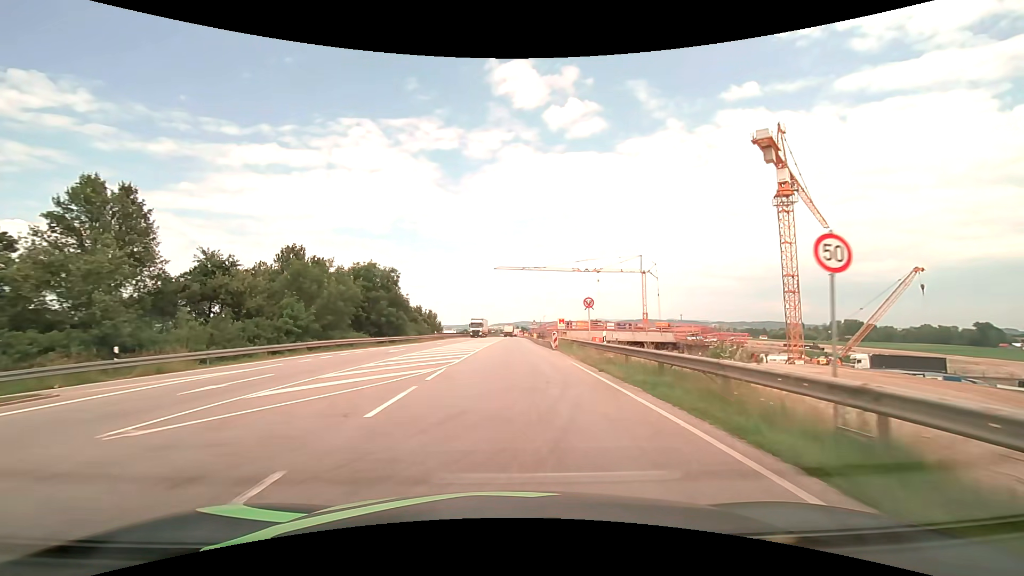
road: motorway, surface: asphalt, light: Day
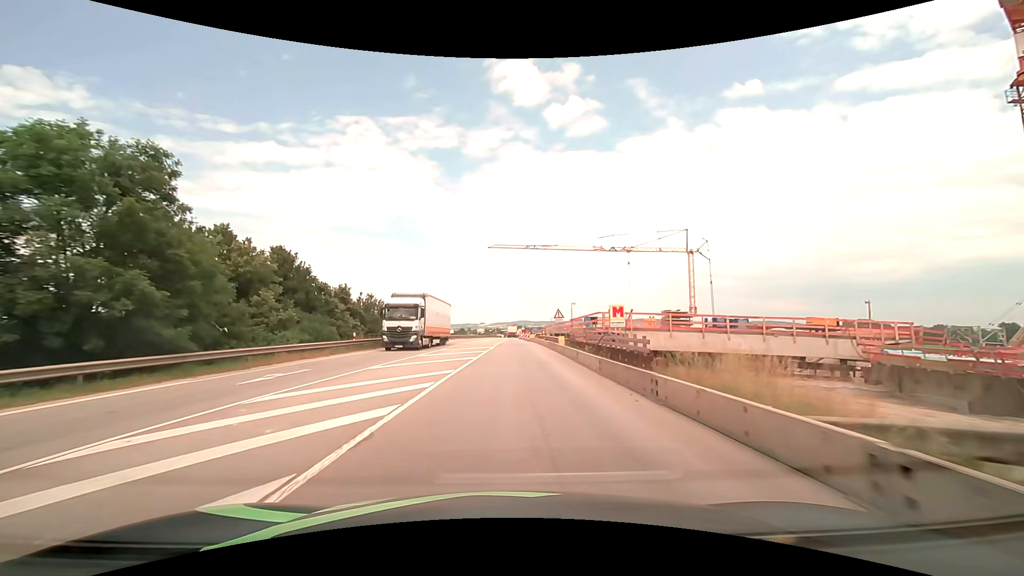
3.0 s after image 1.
(-0.2, +38.3) m; 0°
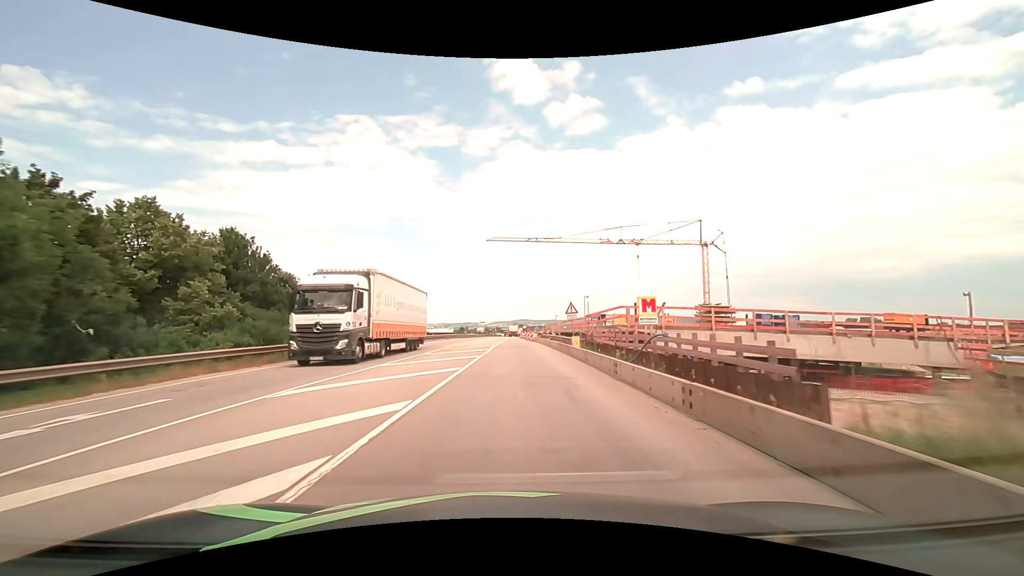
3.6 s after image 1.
(0.0, +7.7) m; 0°
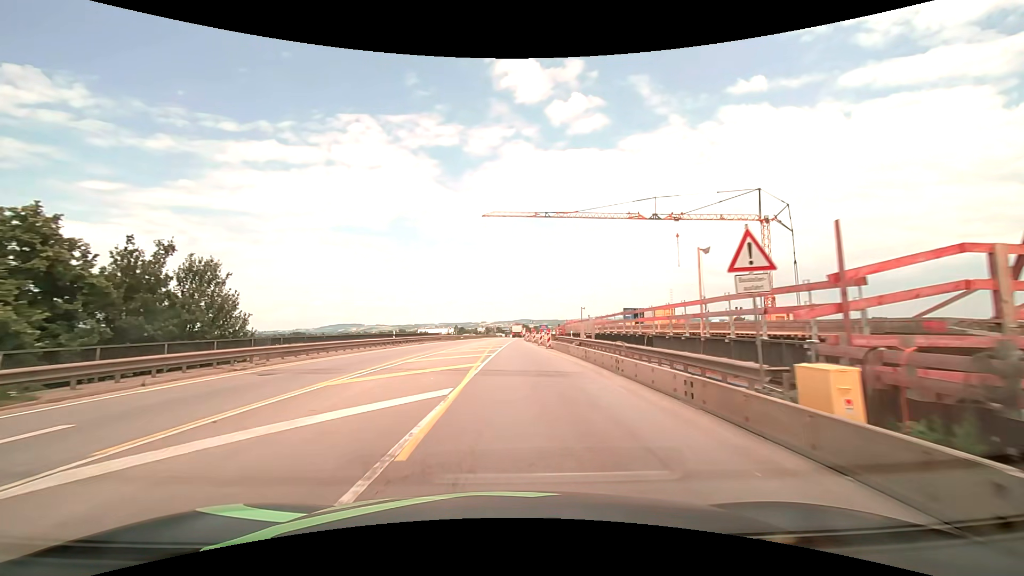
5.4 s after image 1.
(0.0, +23.0) m; 0°
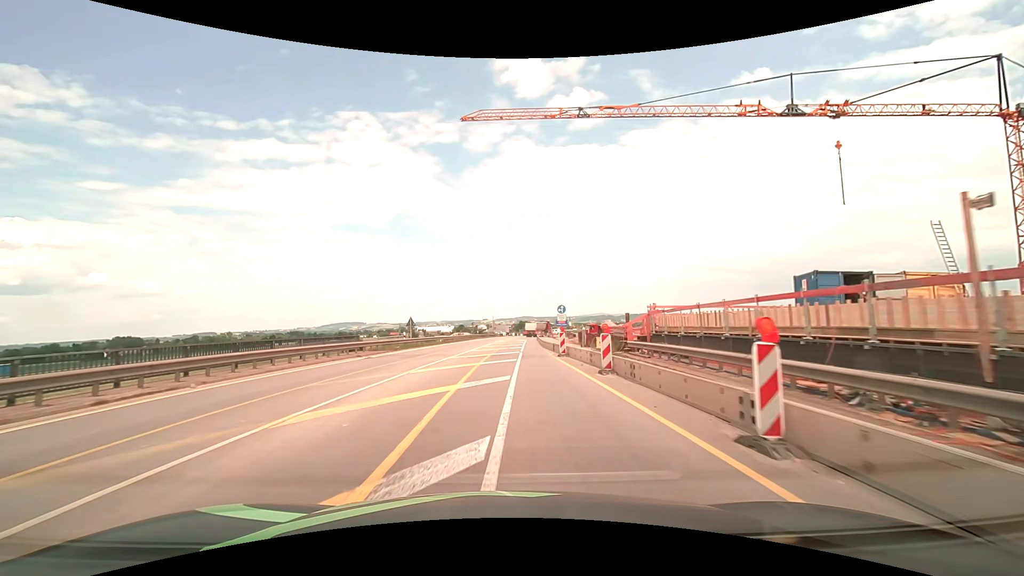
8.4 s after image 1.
(-0.1, +38.3) m; 0°
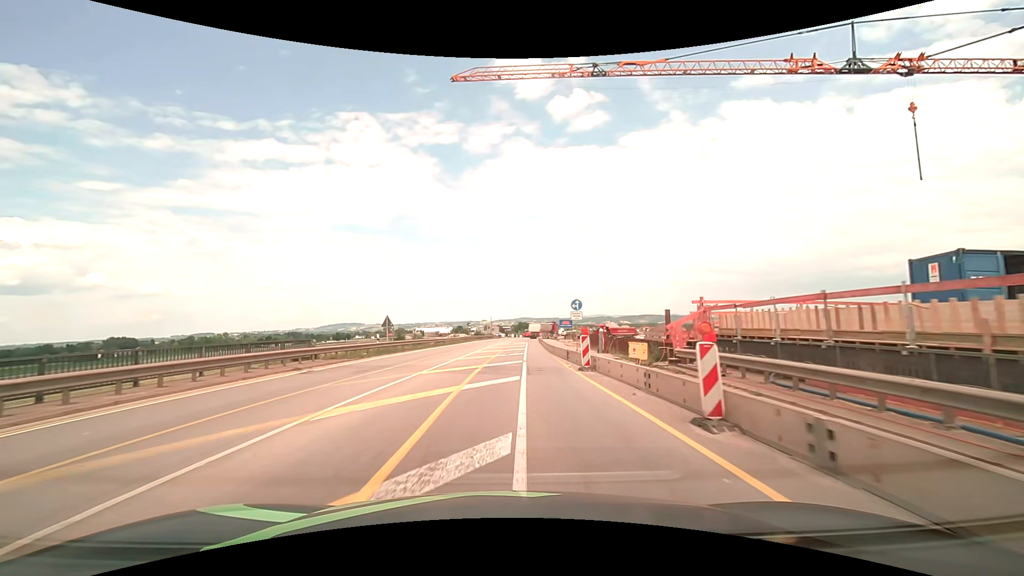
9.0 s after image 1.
(0.0, +7.7) m; 0°
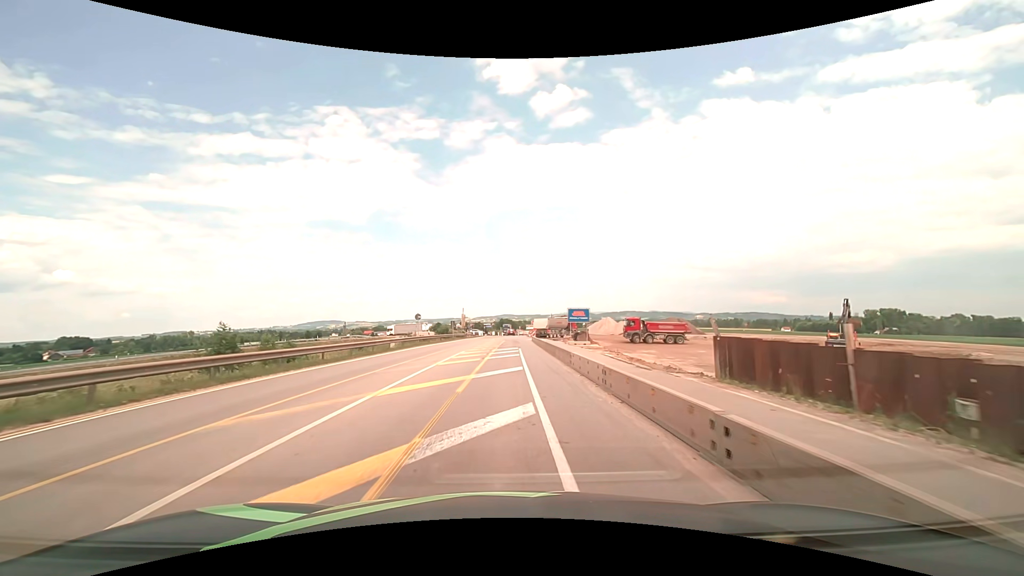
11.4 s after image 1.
(+0.4, +30.7) m; +2°
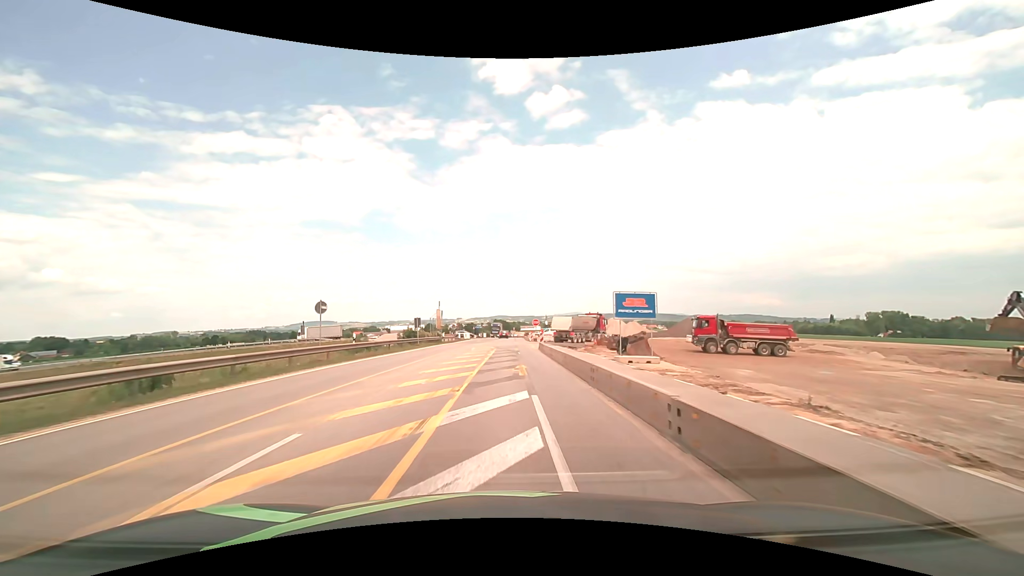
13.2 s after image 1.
(+0.1, +23.0) m; +1°
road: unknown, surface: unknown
(0, +10) (0, +20) (0, +30) (0, +40) (0, +50) (+1, +60) (+1, +70) (+1, +80) (+1, +90) (+2, +100) m
